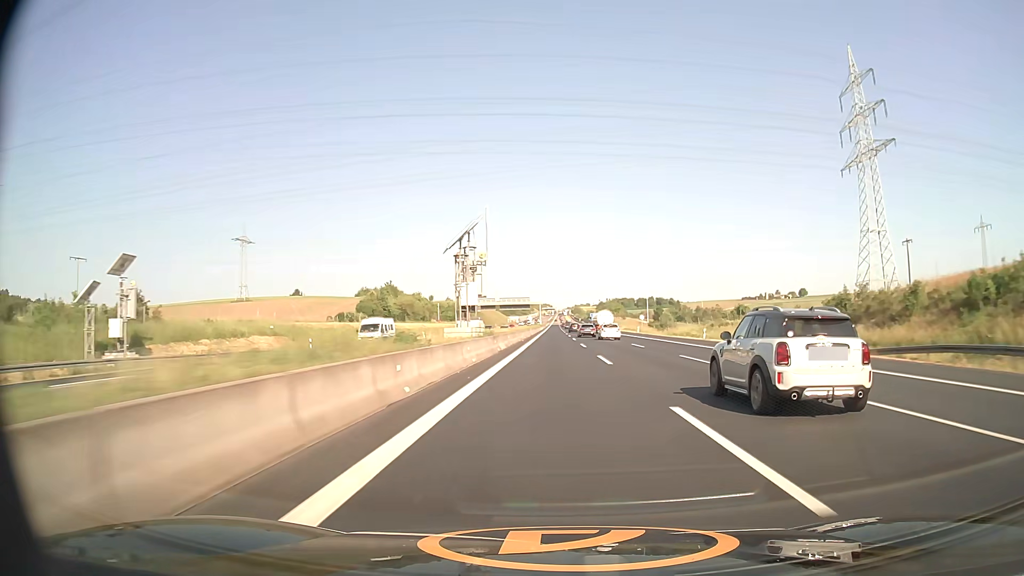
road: motorway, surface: asphalt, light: Day
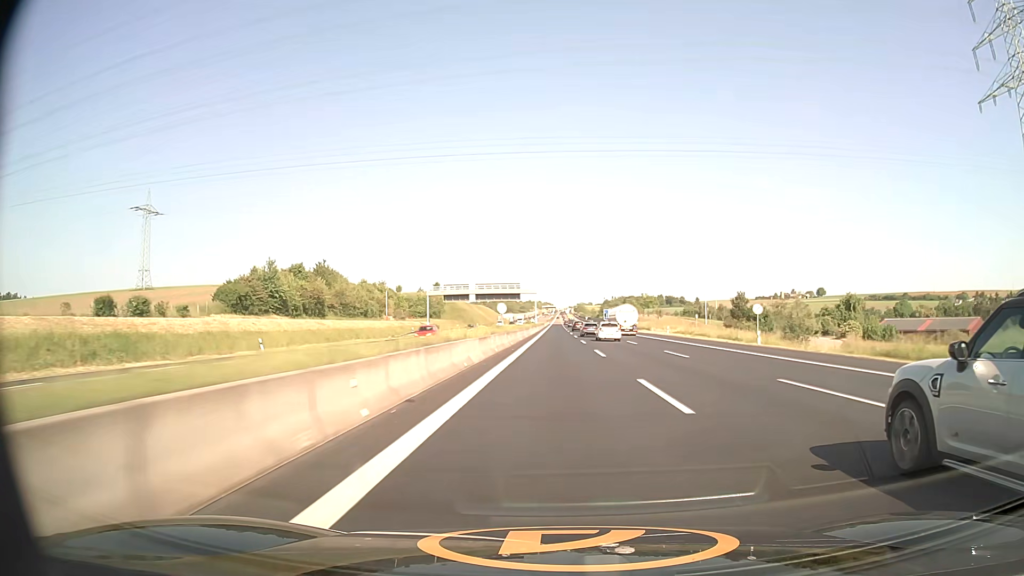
(+0.1, +66.5) m; 0°
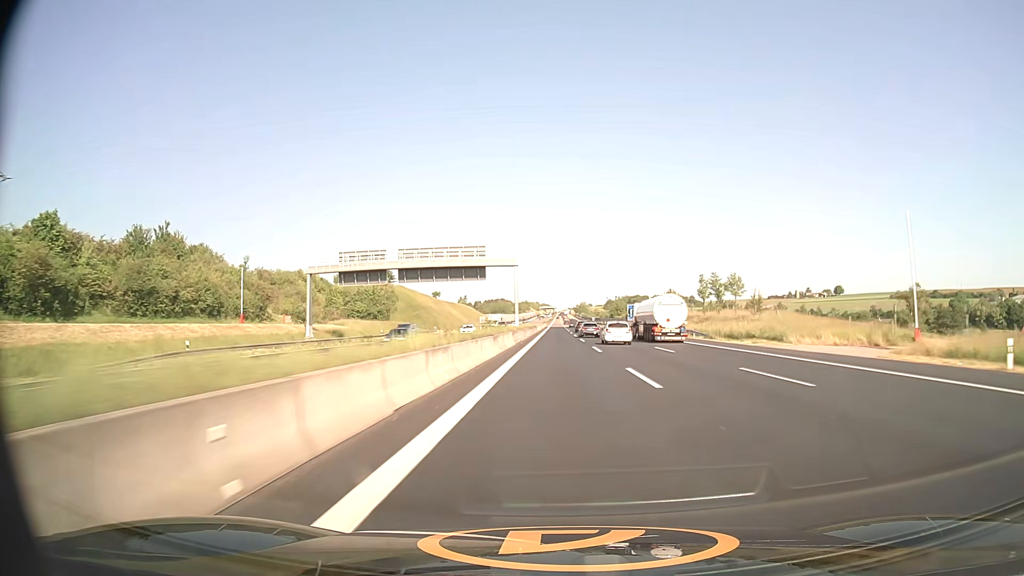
(0.0, +67.6) m; 0°
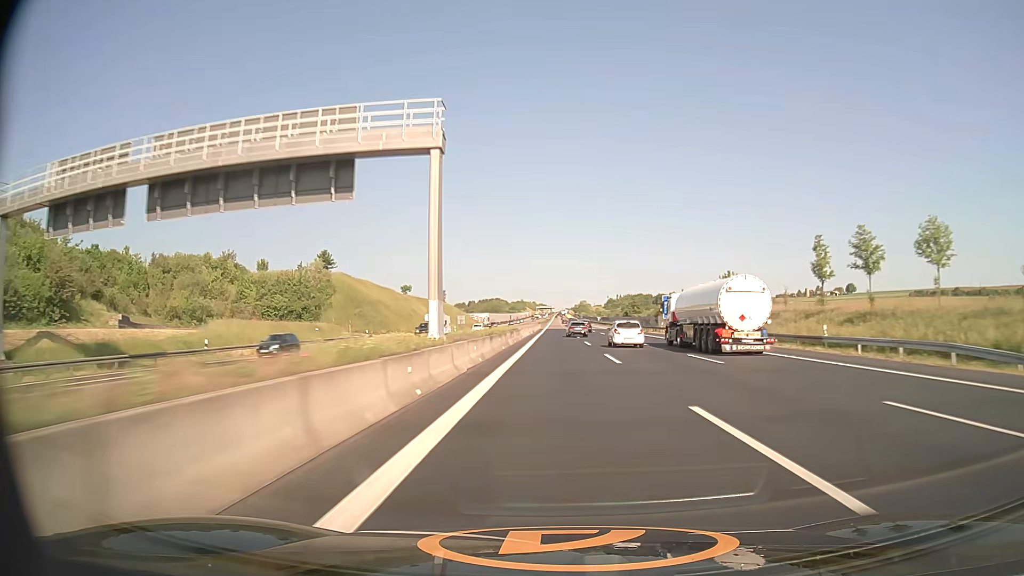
(+0.1, +45.4) m; 0°
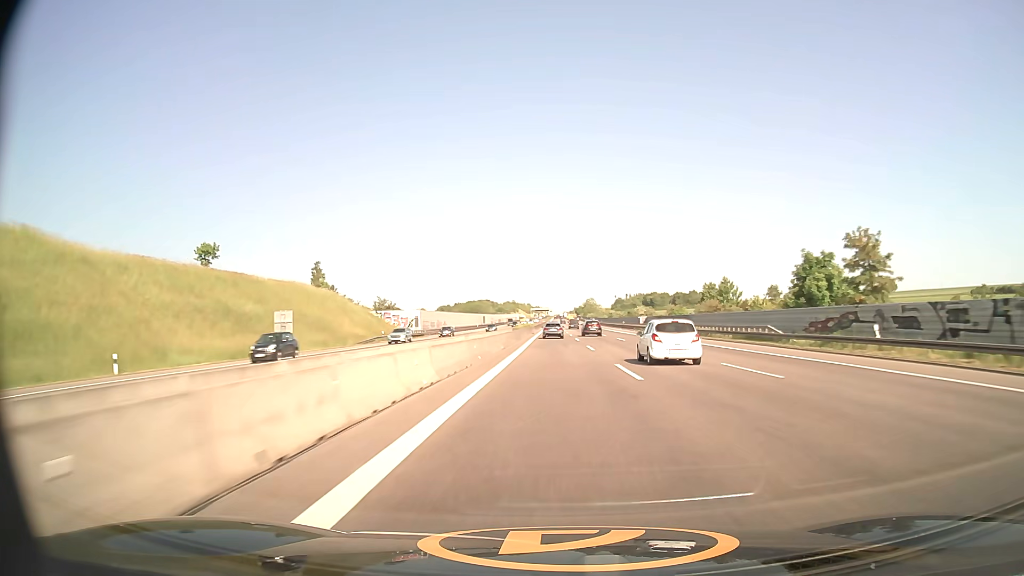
(+0.4, +114.1) m; 0°
(0, +10) (0, +20) (0, +30) (0, +40) (0, +50) (0, +60) (0, +70) (0, +80) (0, +90) (0, +100) m
